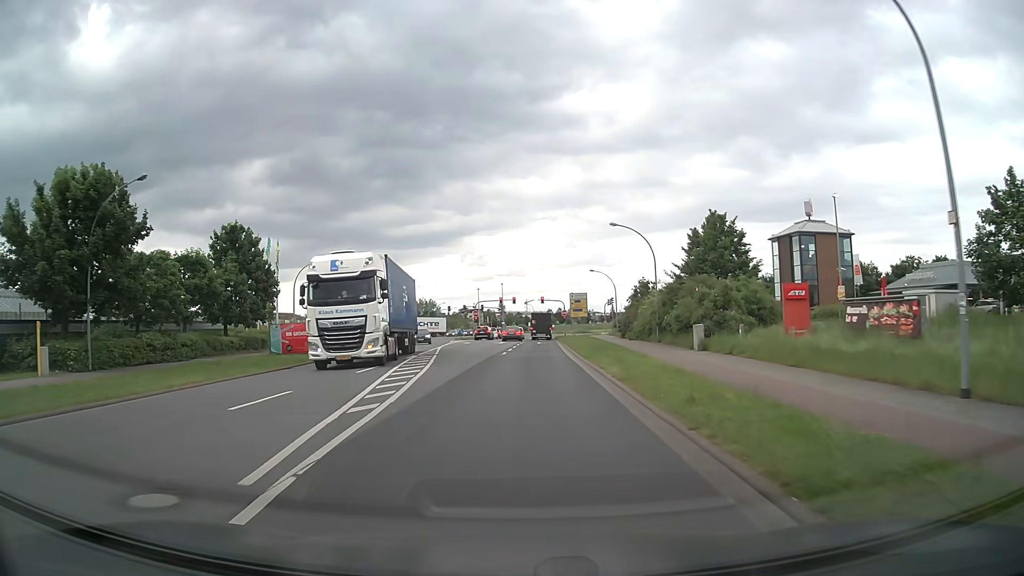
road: tertiary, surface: asphalt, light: Day
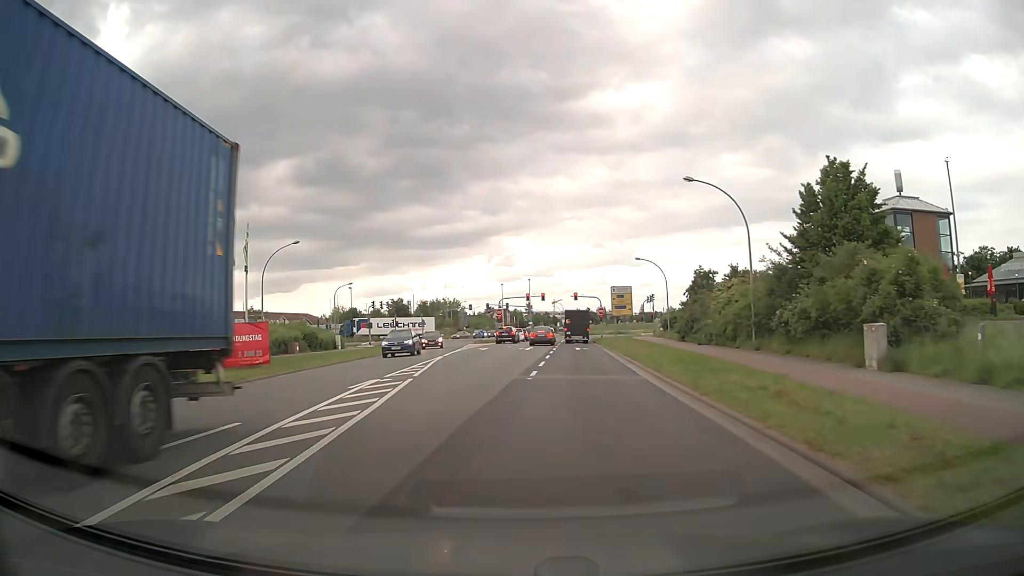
(-0.3, +13.6) m; -3°
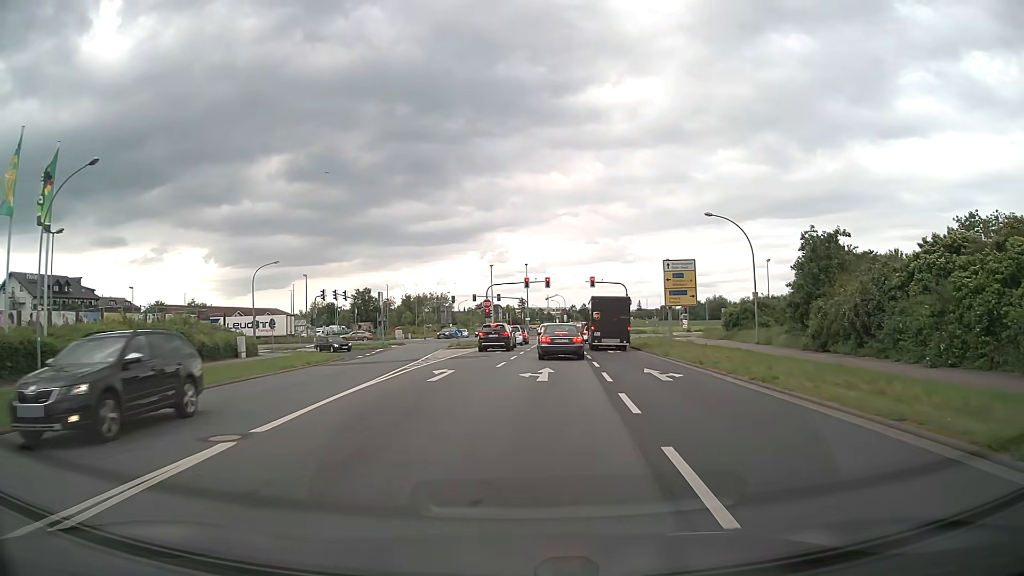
(-0.2, +24.2) m; +1°
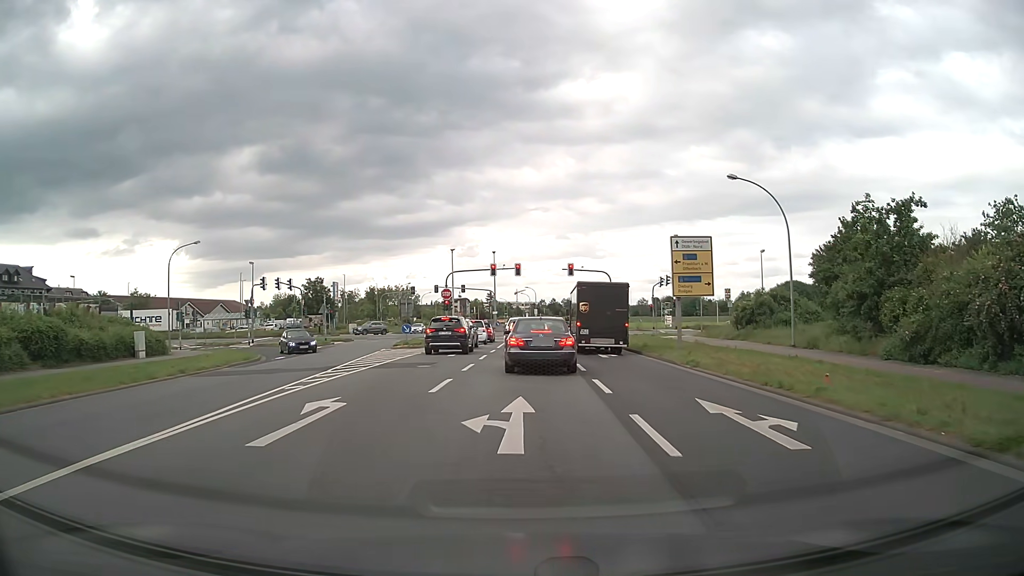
(+0.2, +9.5) m; +3°
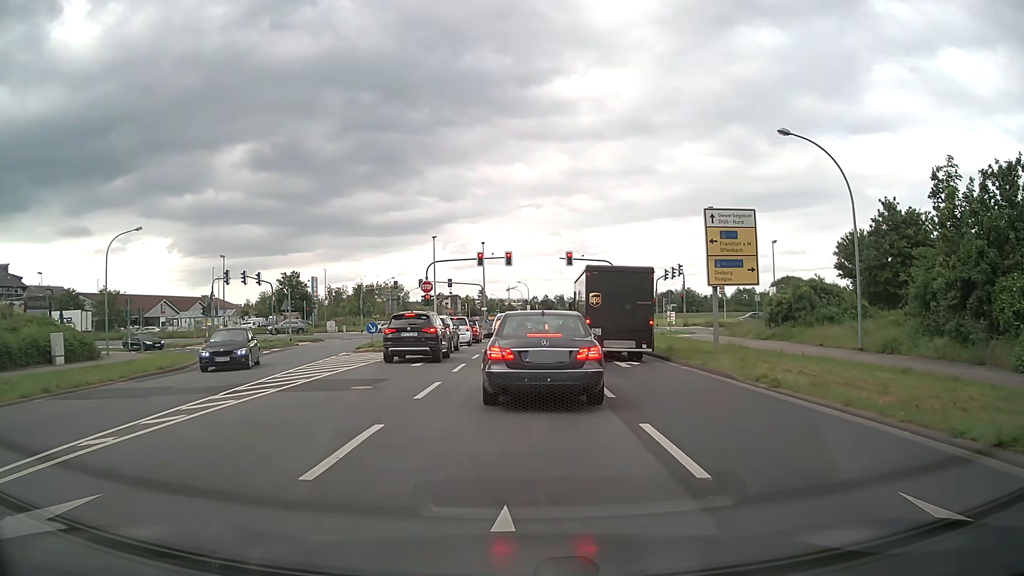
(0.0, +6.9) m; +1°
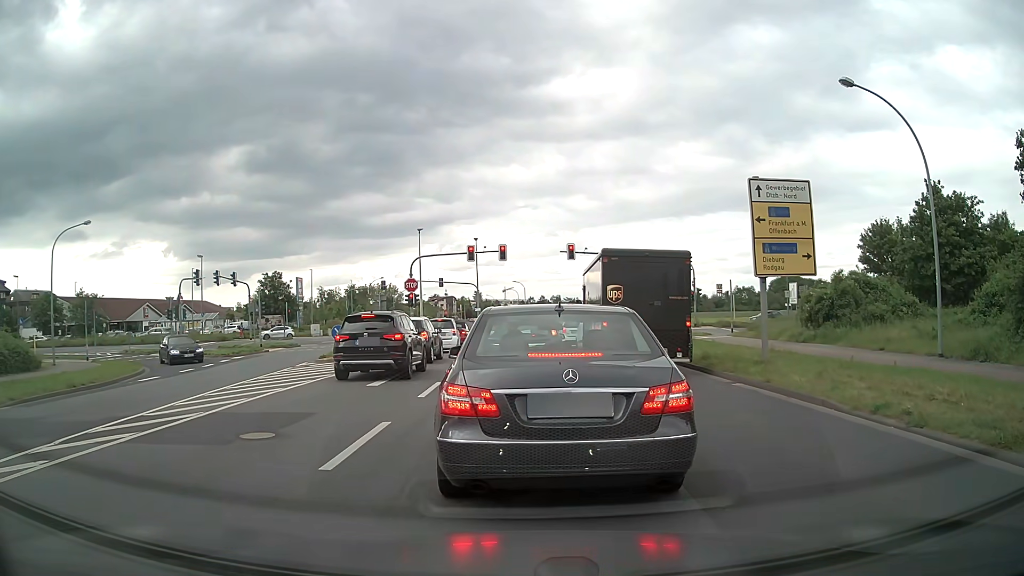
(0.0, +4.9) m; +1°
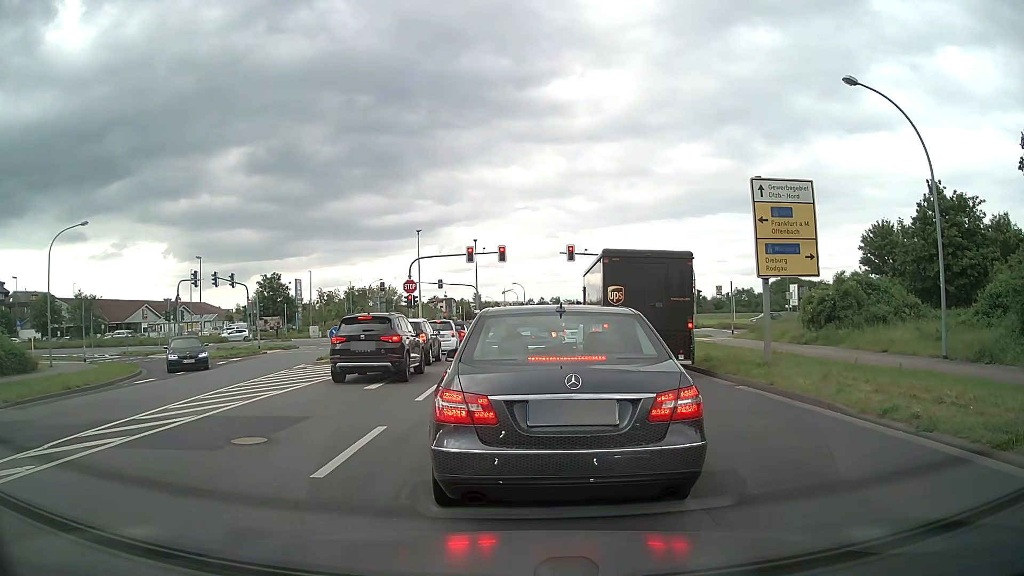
(0.0, +0.2) m; 0°
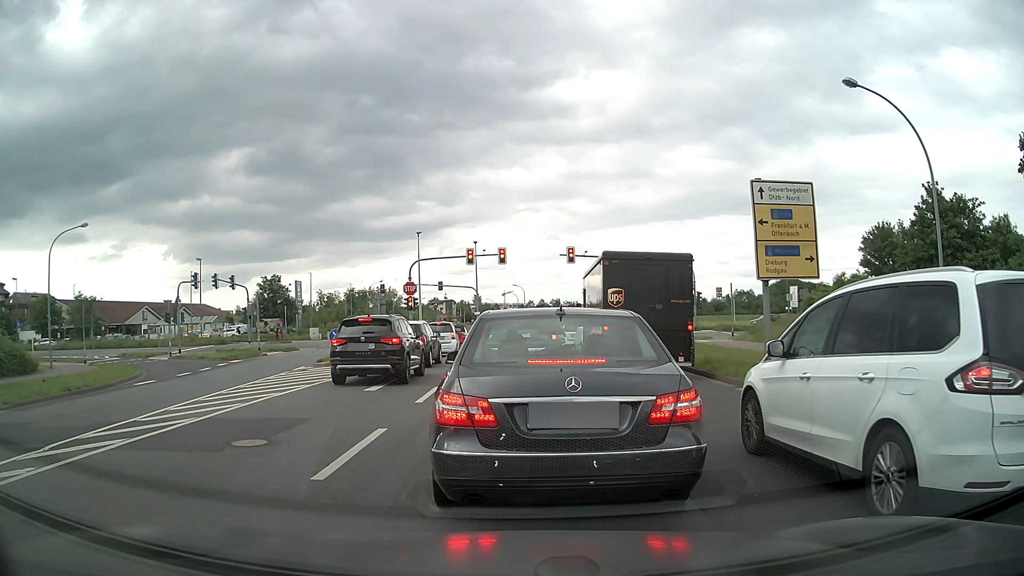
(0.0, +0.1) m; 0°
(0, +10) (0, +20) (0, +30) (-1, +40) (-1, +50) (-1, +60) (-1, +70) (-2, +80) (-3, +90) (-4, +100) m
